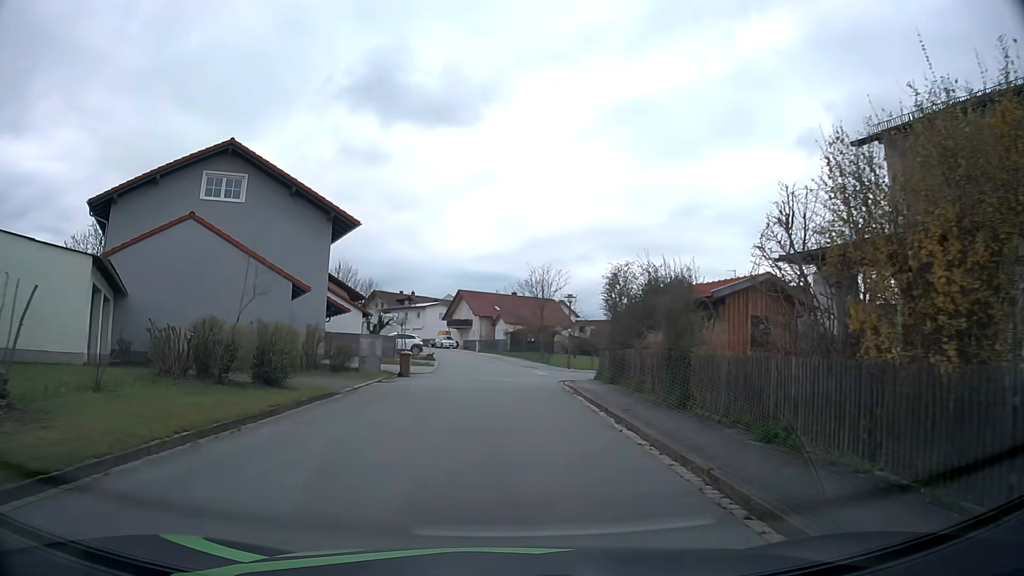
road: residential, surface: asphalt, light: Day
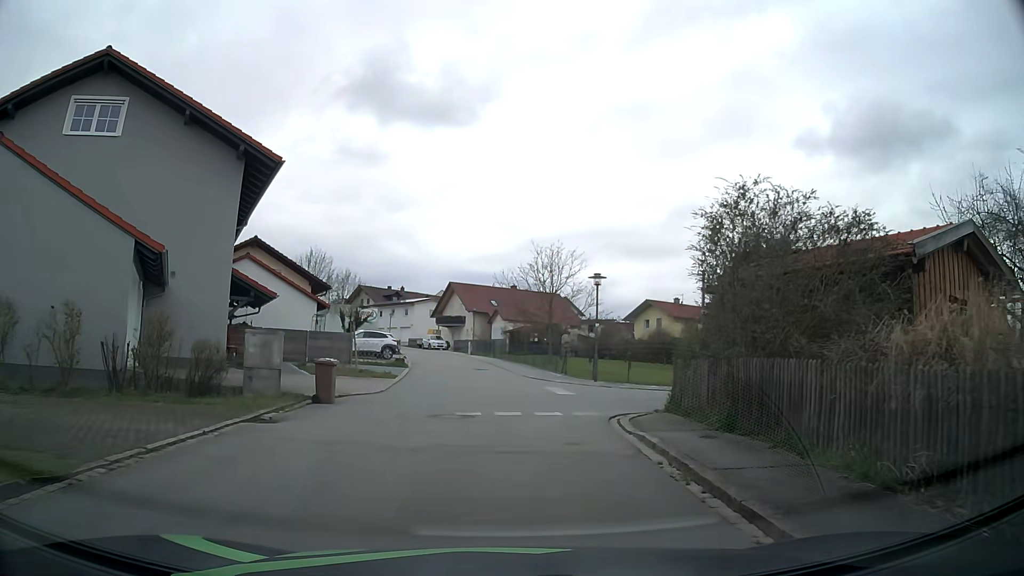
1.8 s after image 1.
(+0.1, +11.1) m; 0°
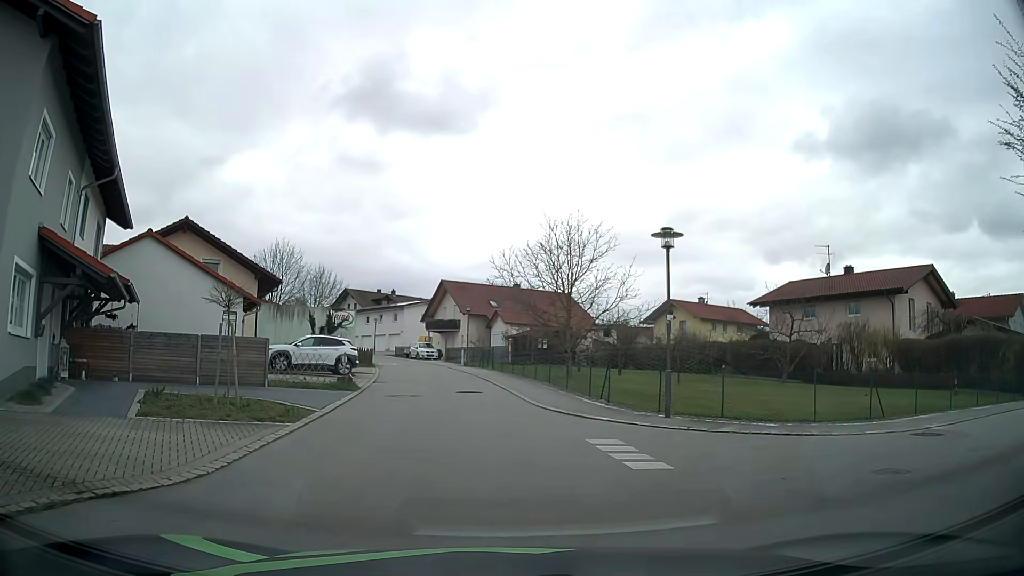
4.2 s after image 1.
(+0.1, +10.5) m; +2°
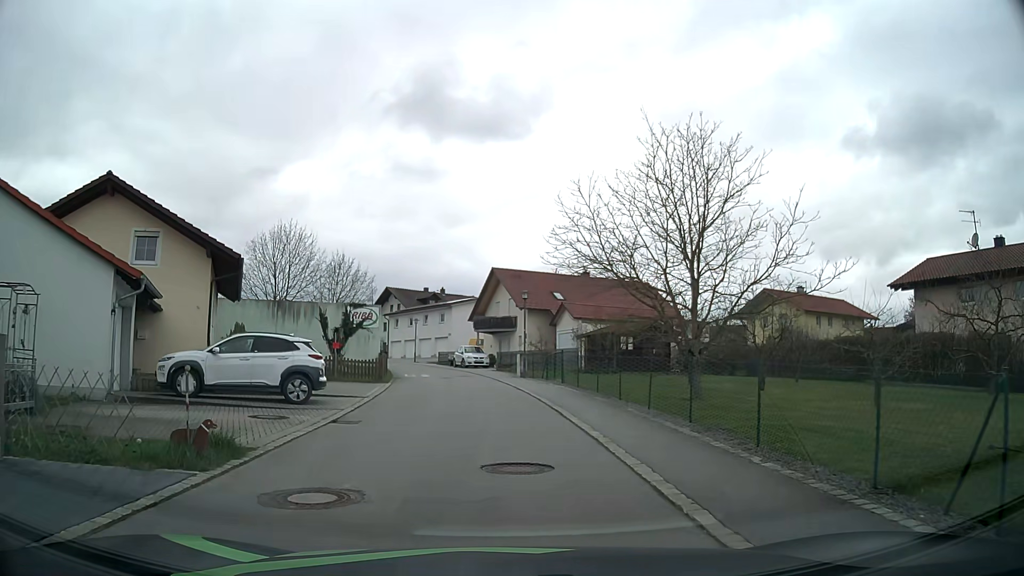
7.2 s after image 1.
(-0.6, +12.7) m; -7°
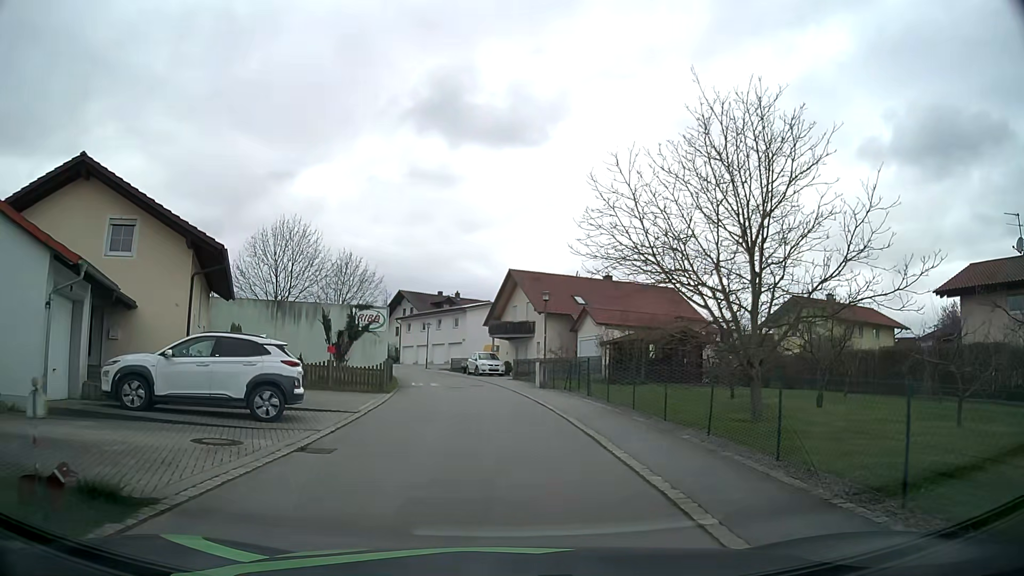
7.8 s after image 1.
(0.0, +3.2) m; -1°
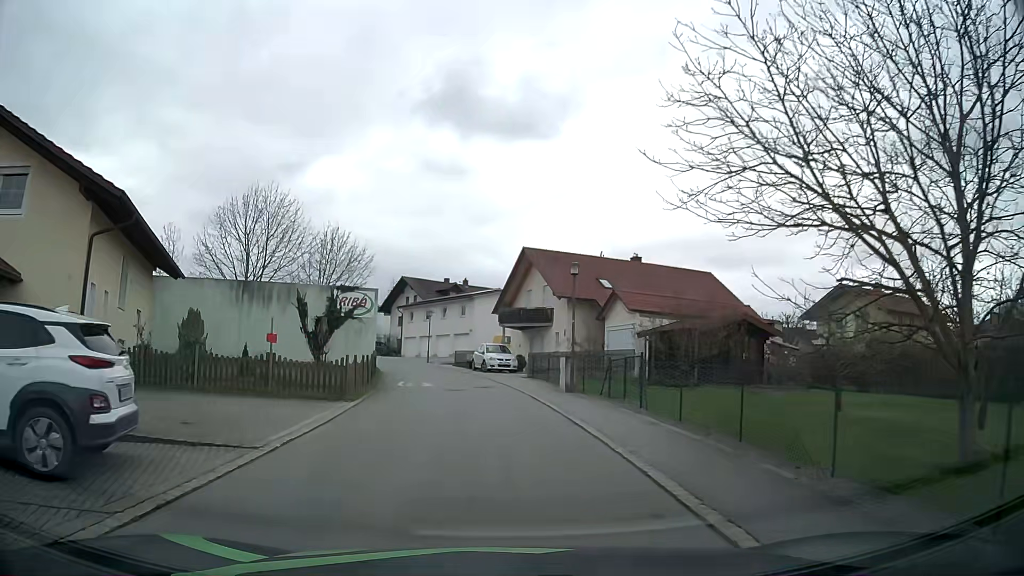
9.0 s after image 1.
(-0.1, +7.0) m; -1°
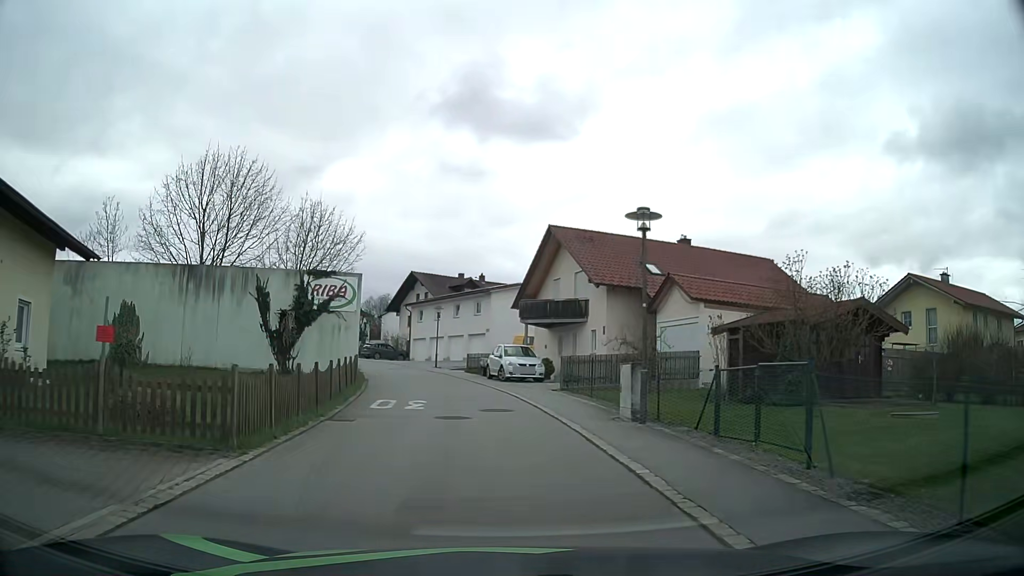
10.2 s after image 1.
(-0.1, +8.0) m; -1°
